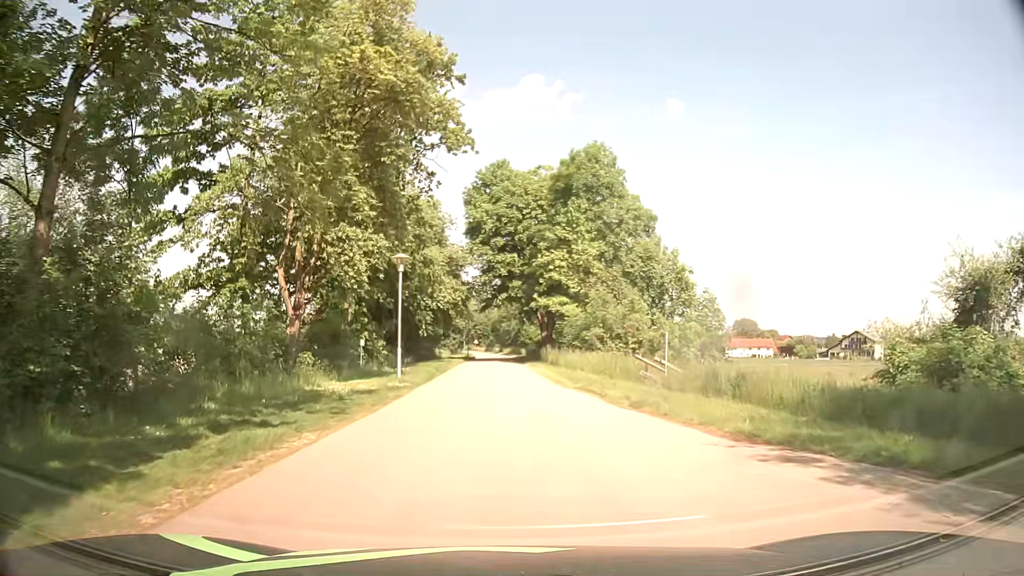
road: residential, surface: asphalt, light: Day
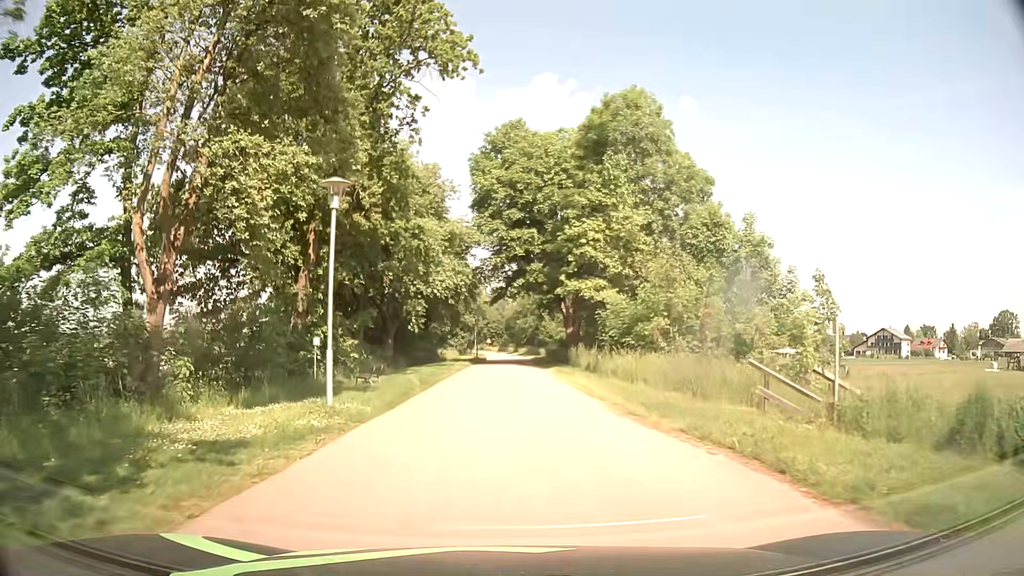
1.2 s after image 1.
(-0.1, +11.1) m; -2°
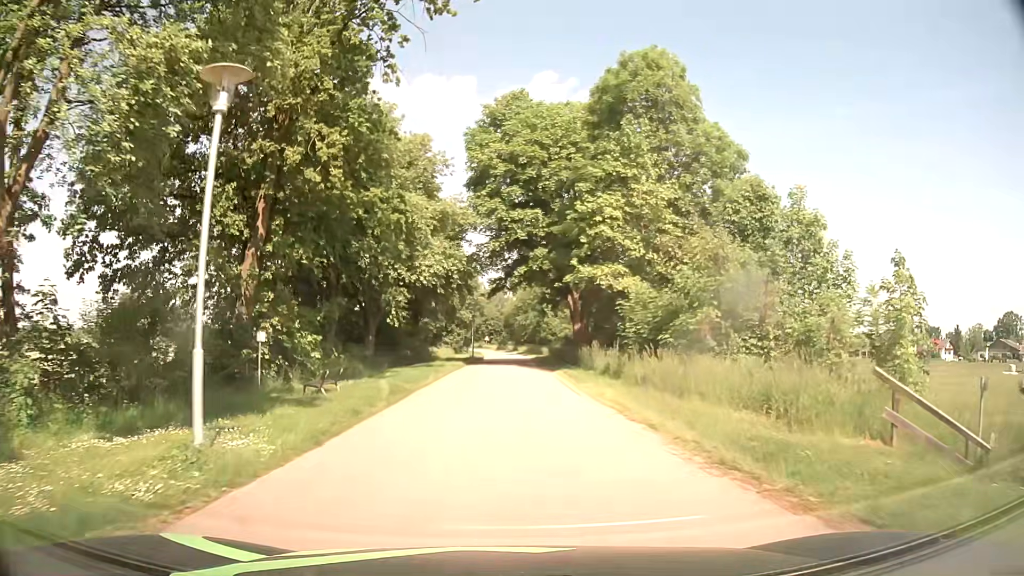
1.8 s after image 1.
(+0.1, +5.6) m; +1°
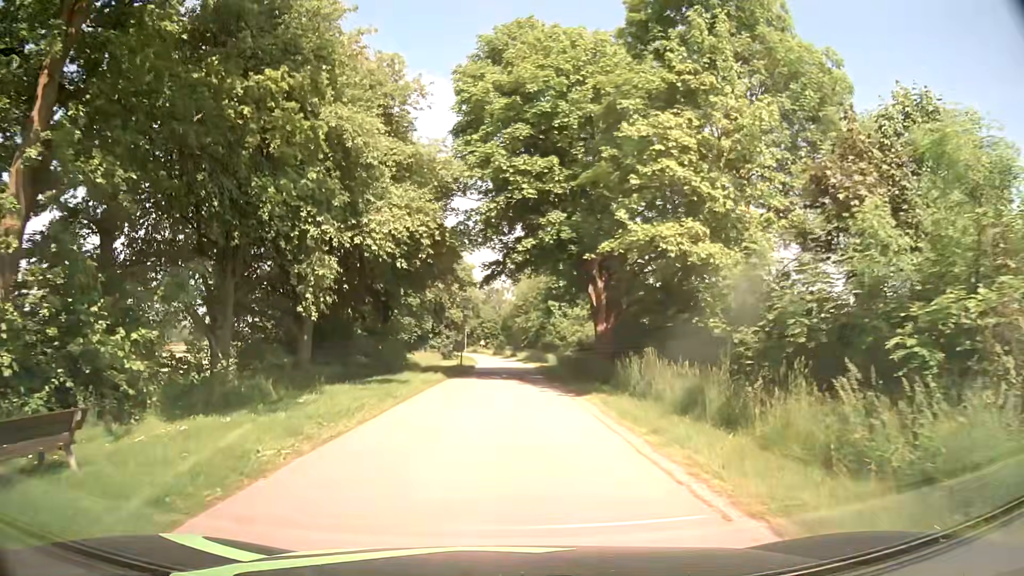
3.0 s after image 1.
(0.0, +11.3) m; 0°
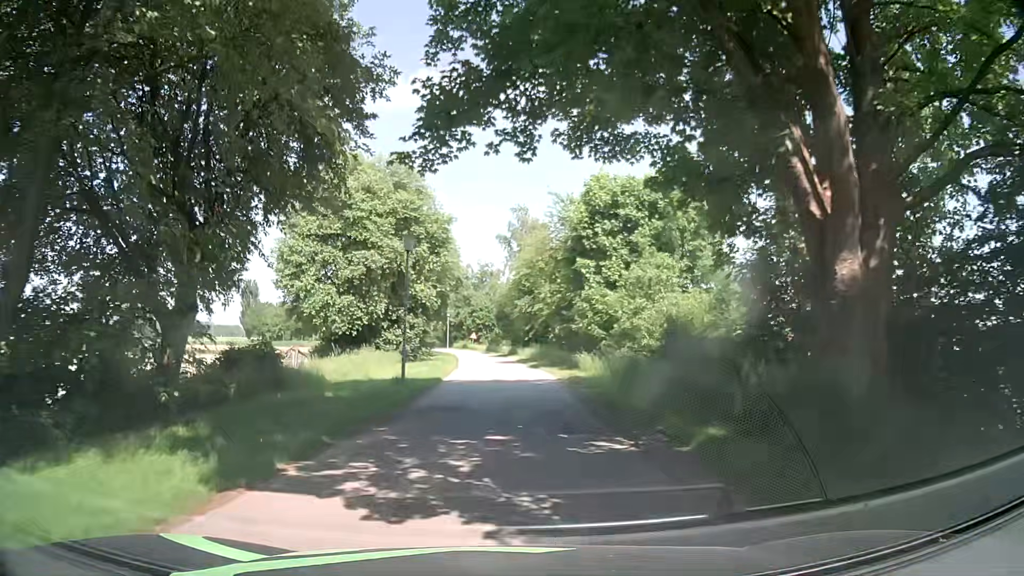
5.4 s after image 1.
(+0.2, +23.1) m; +1°
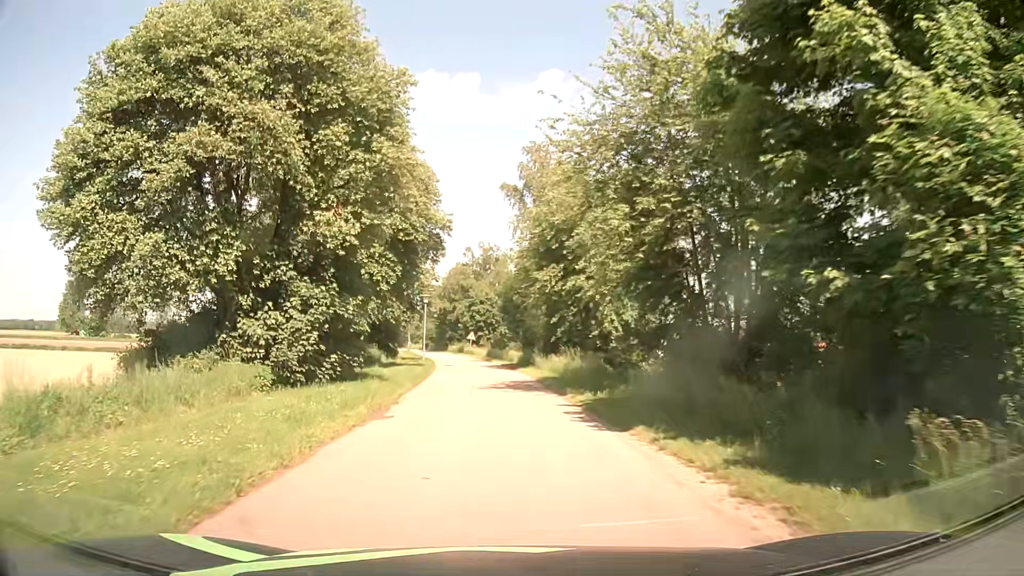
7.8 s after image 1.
(-0.1, +23.7) m; 0°
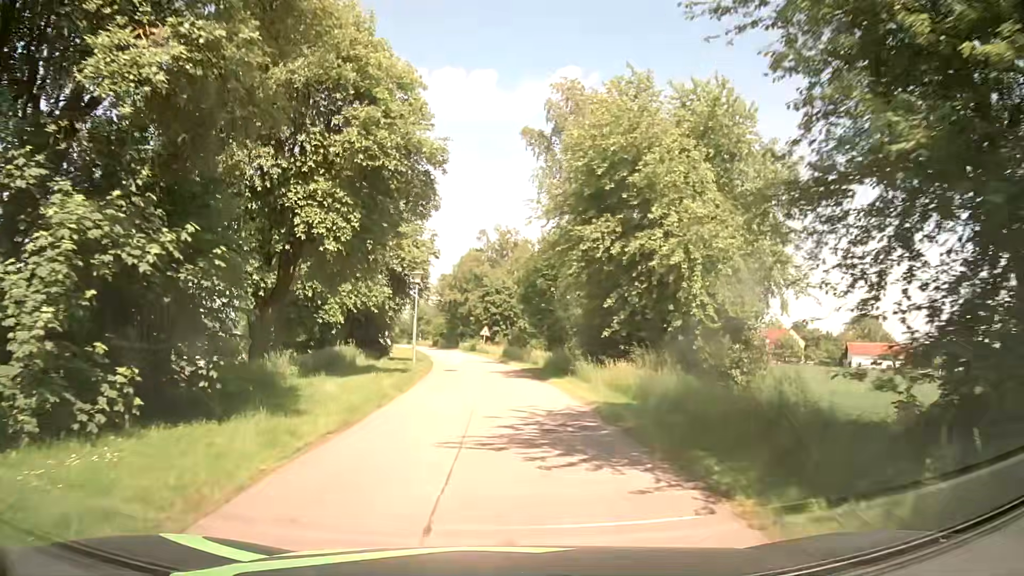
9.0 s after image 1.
(-0.3, +11.9) m; -2°
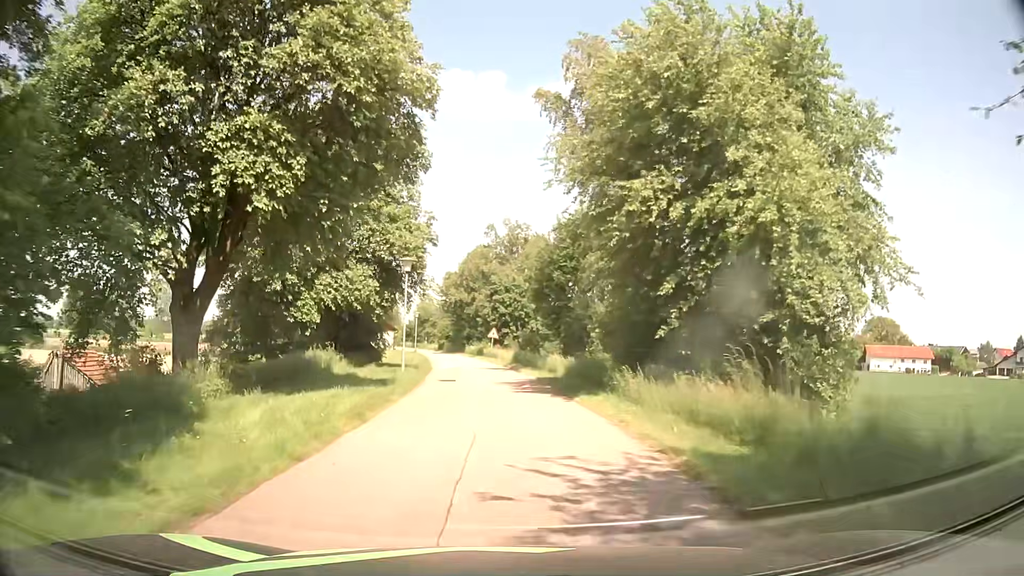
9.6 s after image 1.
(0.0, +6.0) m; 0°
(0, +10) (-1, +20) (-1, +30) (-2, +40) (-3, +50) (-5, +60) (-7, +70) (-9, +79) (-11, +89) (-13, +99) m
